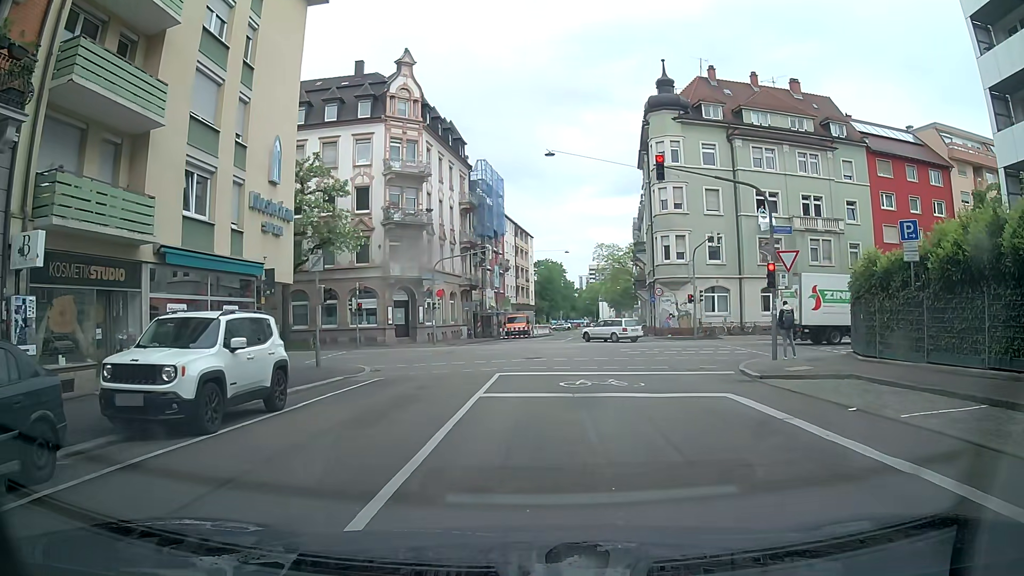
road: residential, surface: asphalt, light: Day
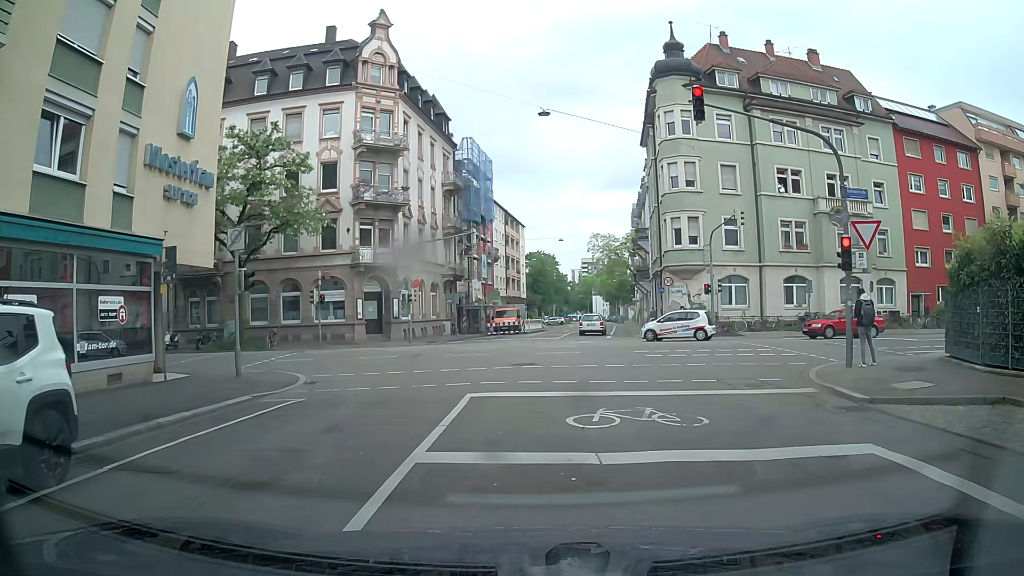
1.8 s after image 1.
(0.0, +6.0) m; -1°
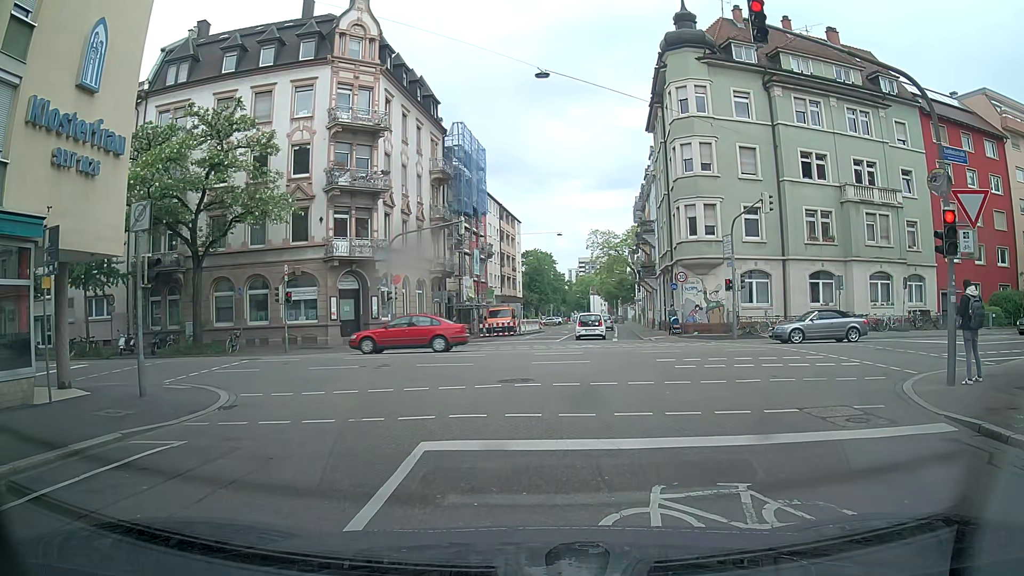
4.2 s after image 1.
(+0.1, +4.5) m; 0°
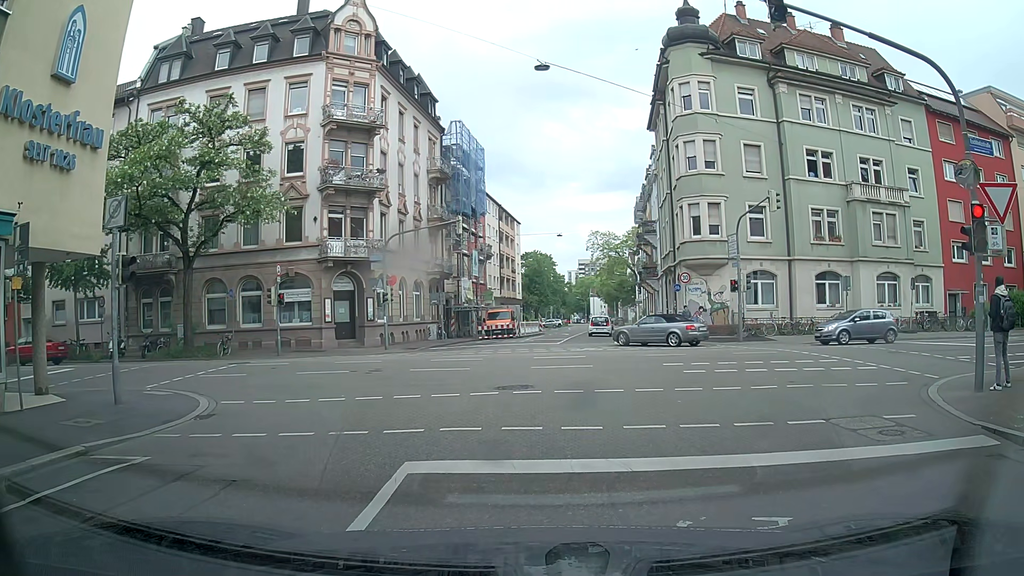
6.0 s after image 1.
(0.0, +0.9) m; 0°
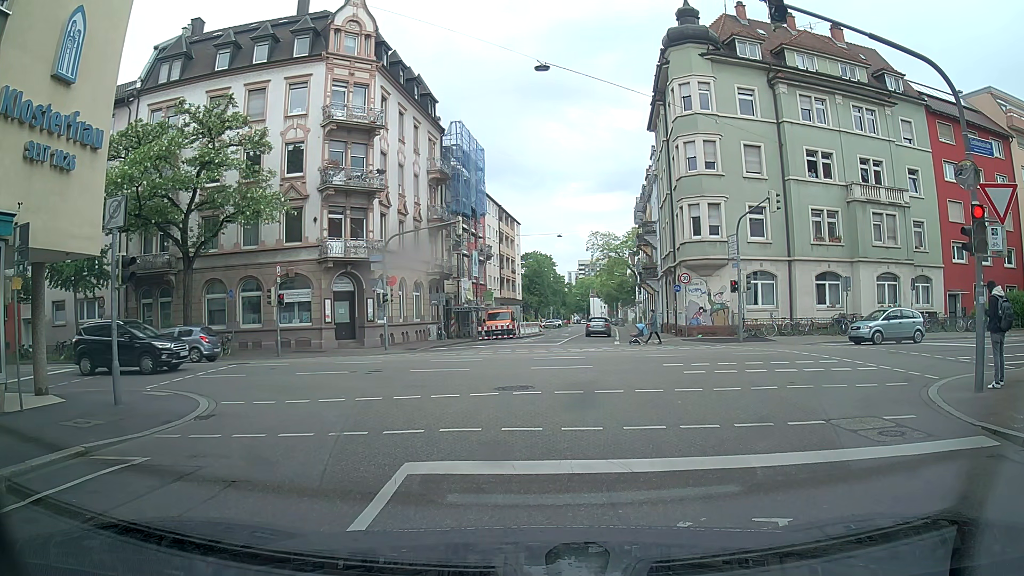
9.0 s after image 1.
(0.0, +0.1) m; 0°
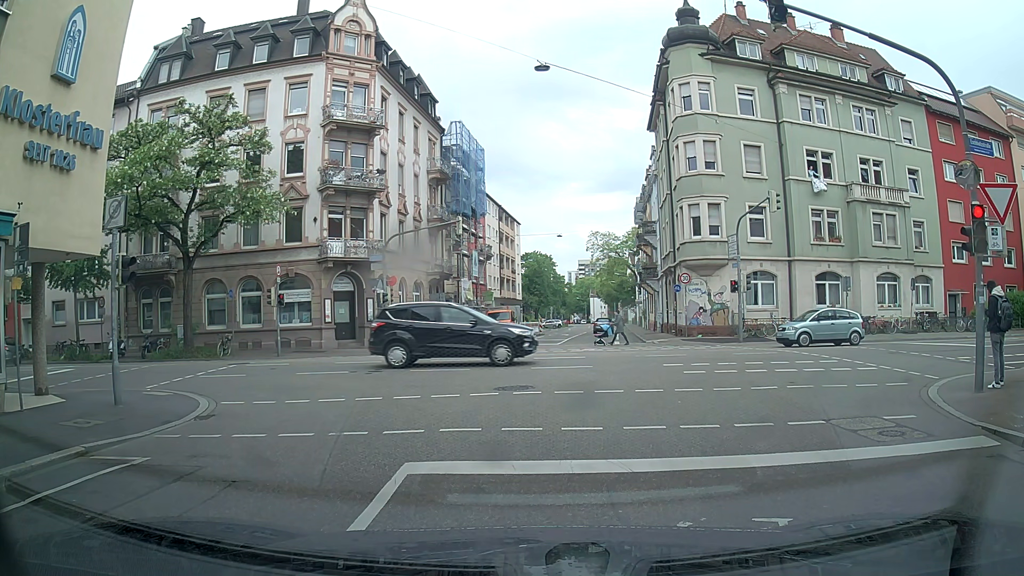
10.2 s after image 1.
(0.0, 0.0) m; 0°
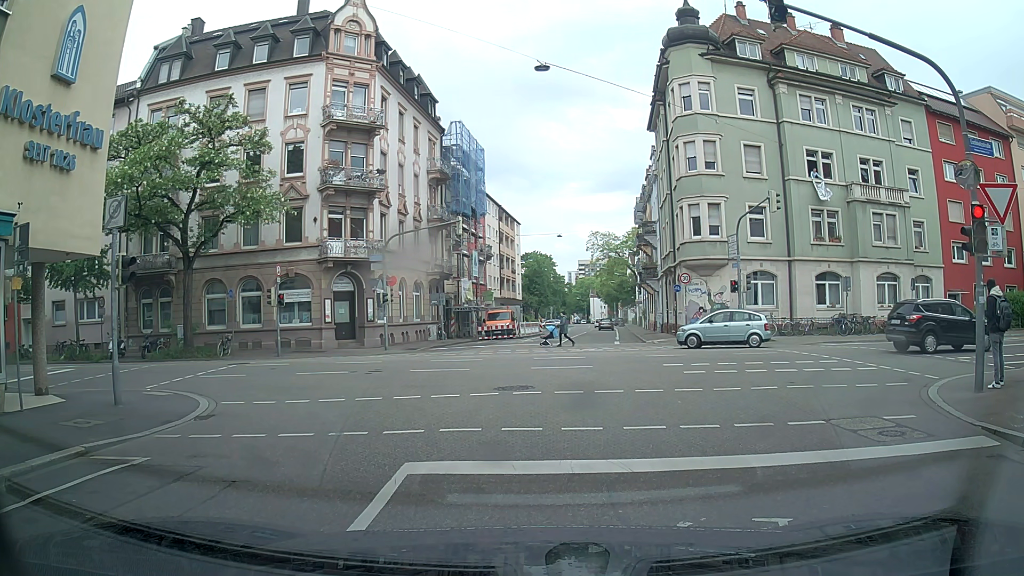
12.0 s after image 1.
(0.0, 0.0) m; 0°
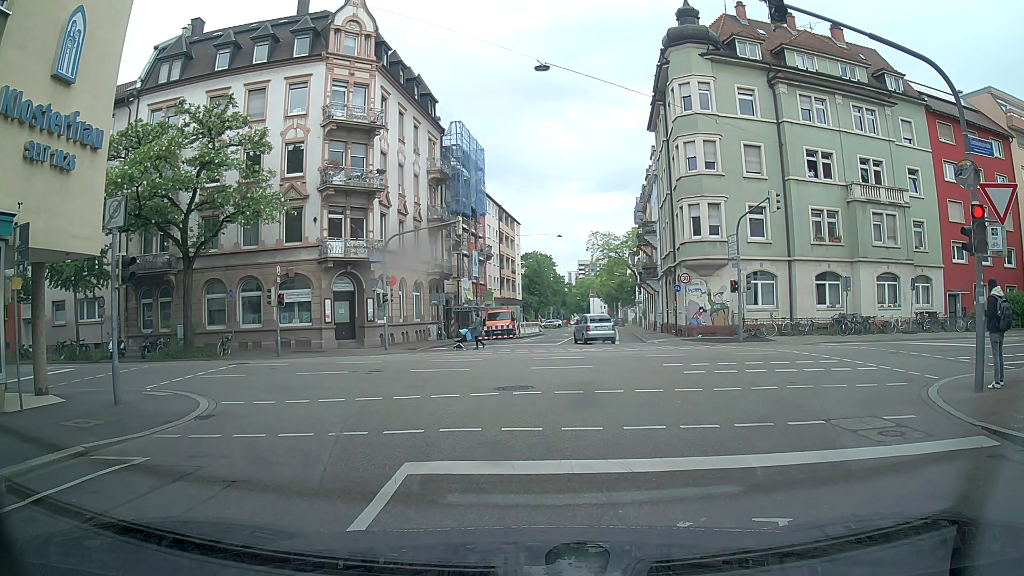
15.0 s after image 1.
(0.0, 0.0) m; 0°
